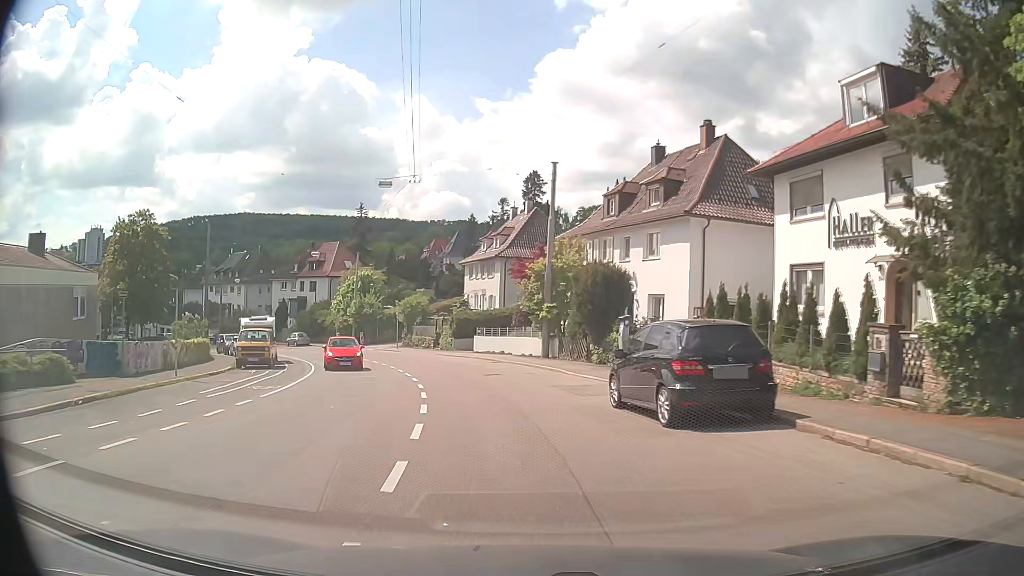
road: secondary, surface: asphalt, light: Day
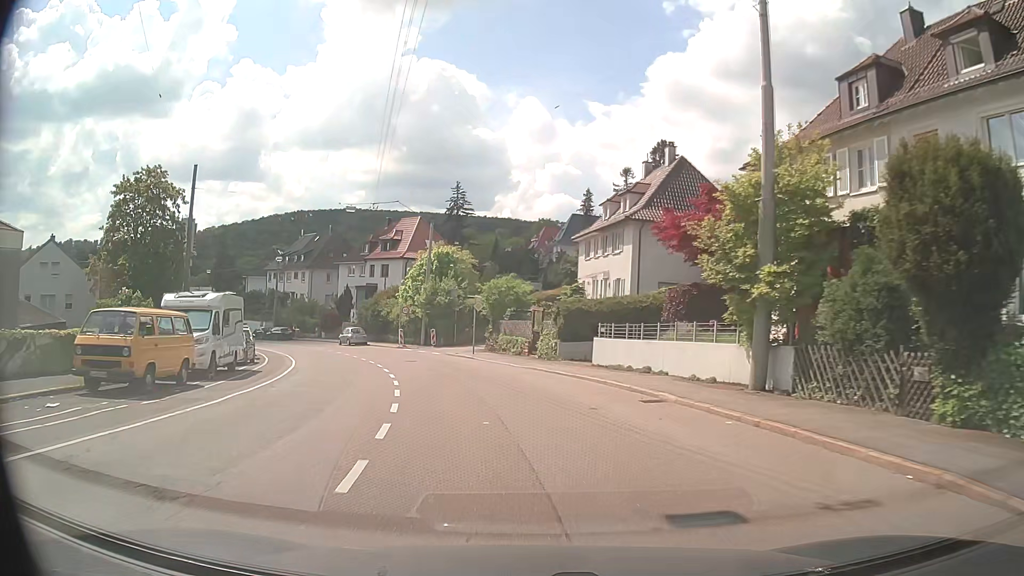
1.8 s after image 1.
(-1.6, +19.0) m; -10°
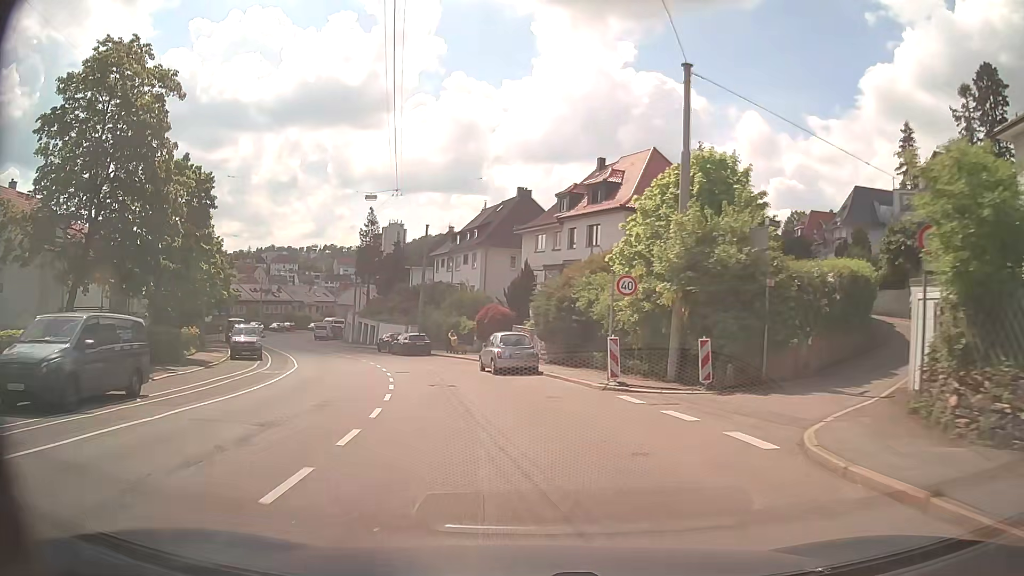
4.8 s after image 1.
(-4.9, +31.5) m; -19°
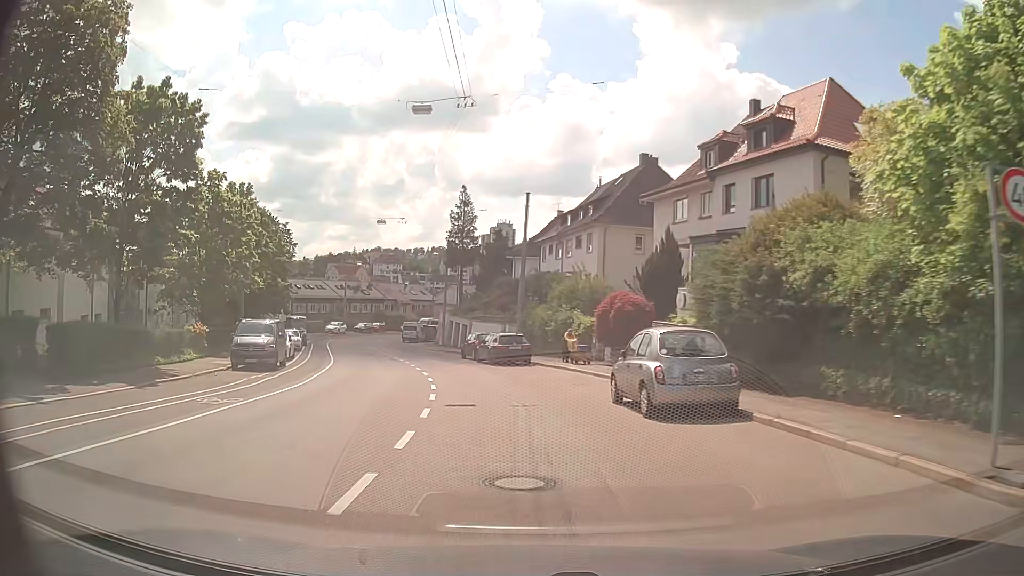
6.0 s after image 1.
(-1.1, +12.8) m; -10°
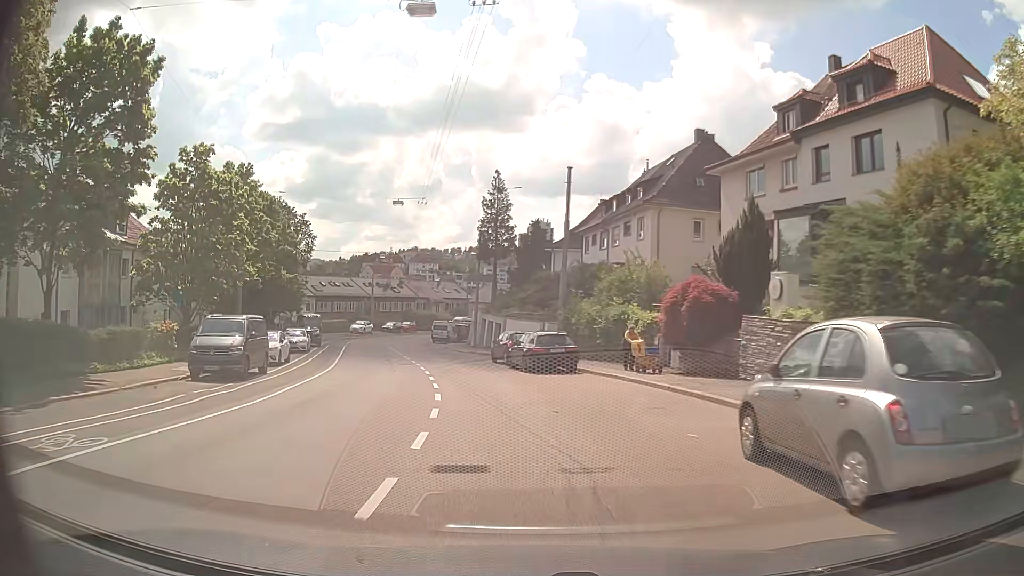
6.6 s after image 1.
(-0.2, +6.4) m; -3°
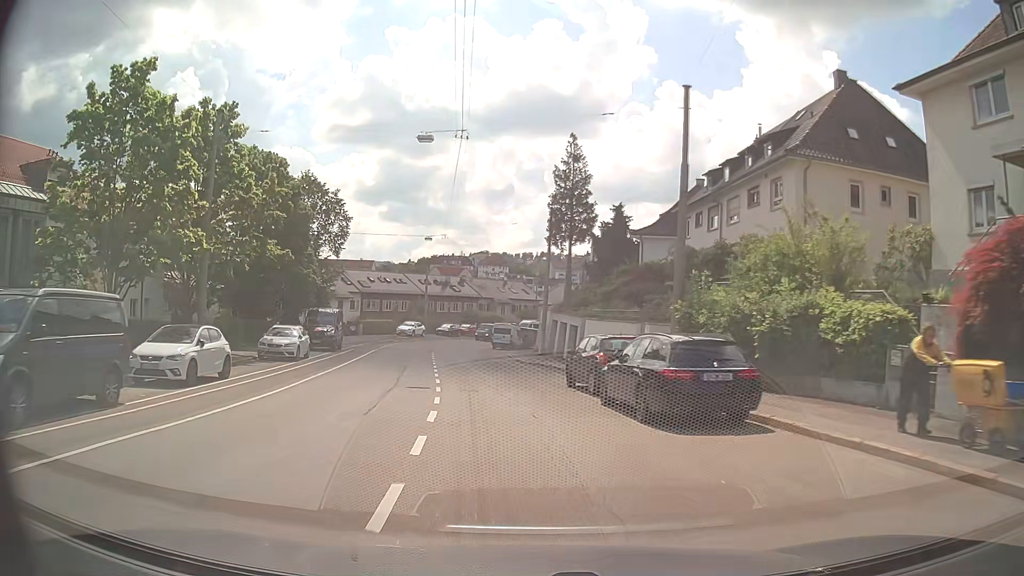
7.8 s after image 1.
(-0.7, +12.8) m; -6°
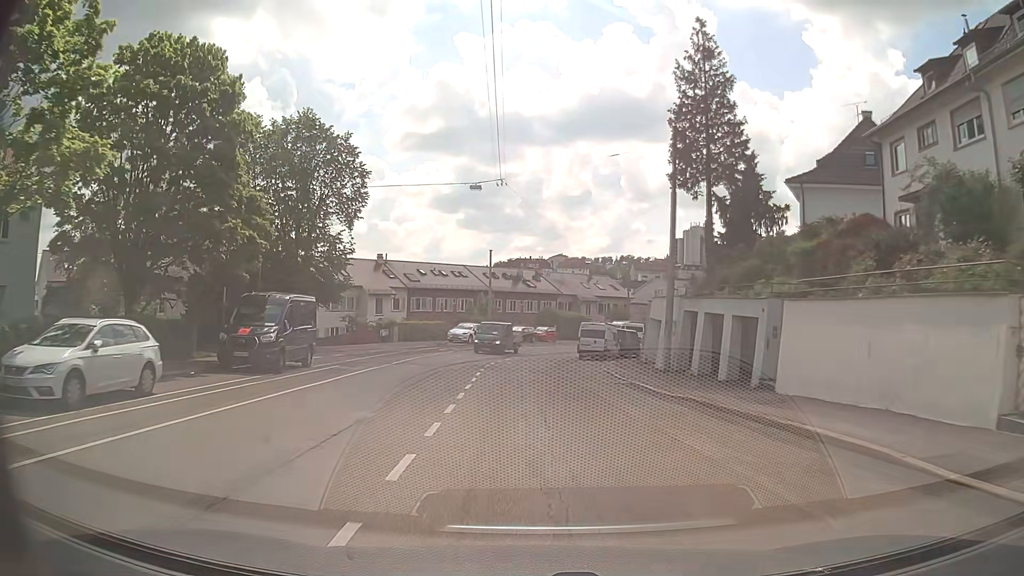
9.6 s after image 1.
(-1.4, +19.2) m; -7°
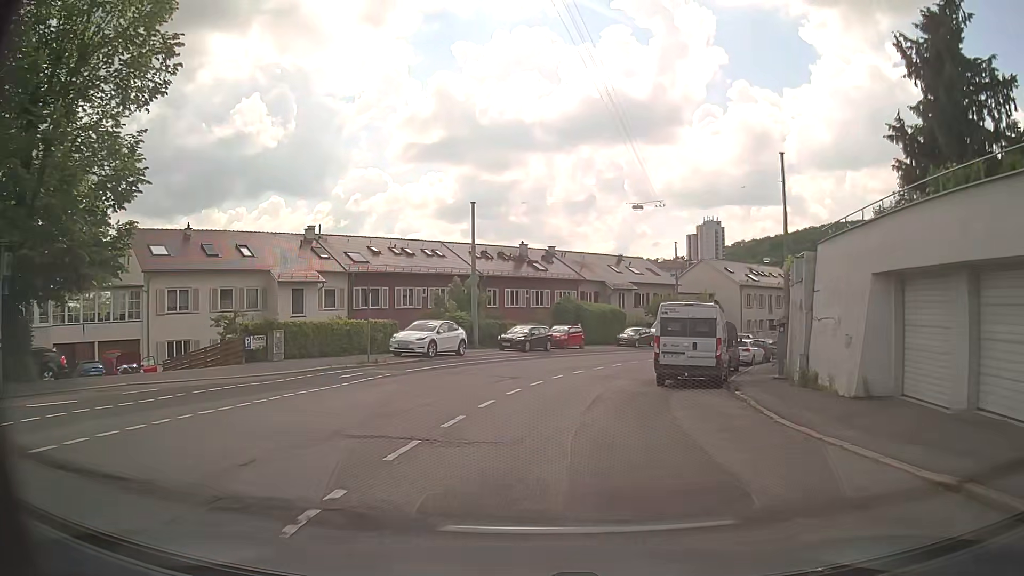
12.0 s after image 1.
(-0.3, +25.6) m; -1°
(0, +10) (+1, +20) (+4, +29) (+9, +38) (+14, +47) (+21, +54) (+28, +61) (+36, +67) (+44, +73) (+52, +79) m
